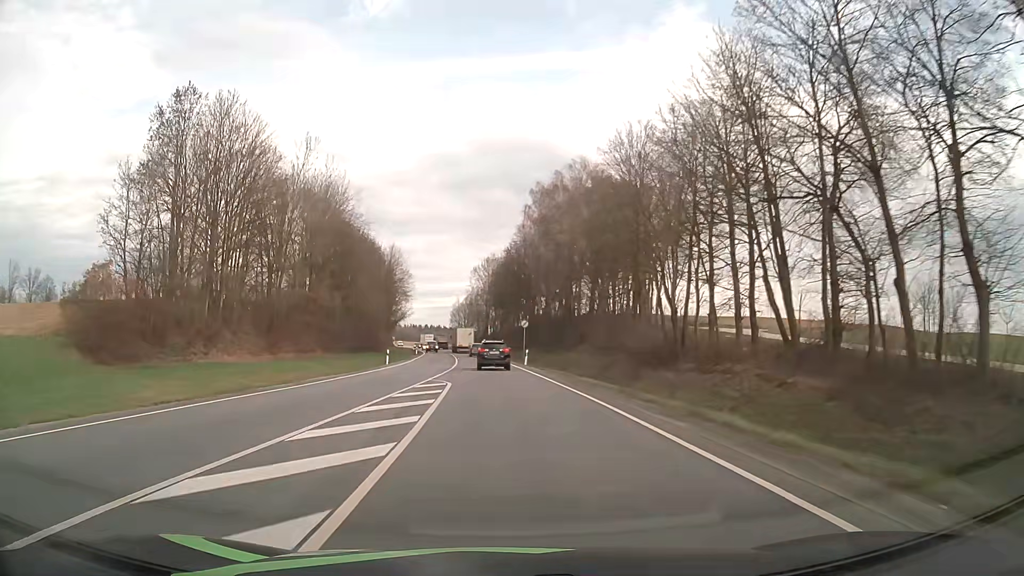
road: primary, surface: asphalt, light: Day
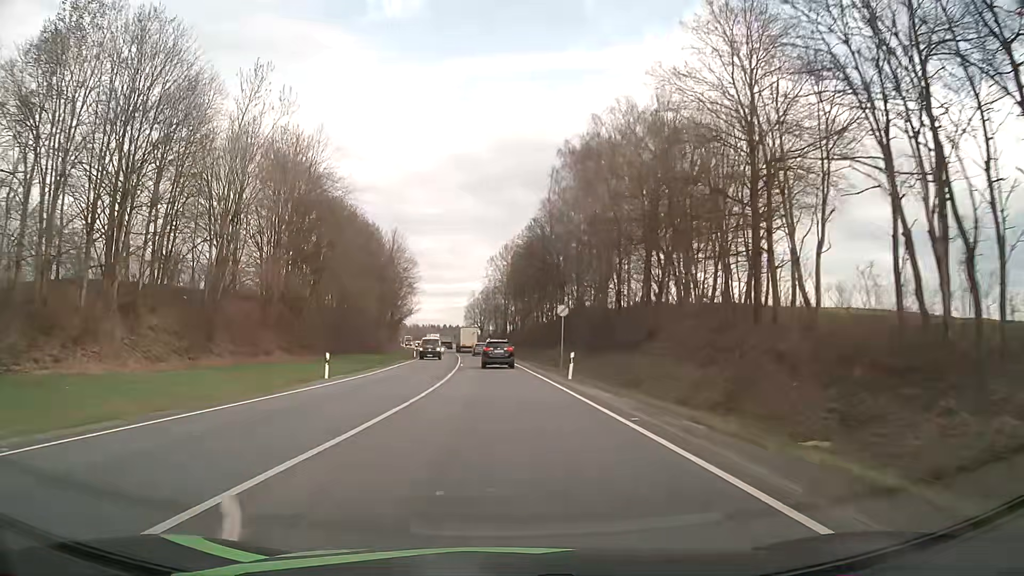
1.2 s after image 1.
(-0.3, +21.2) m; -2°
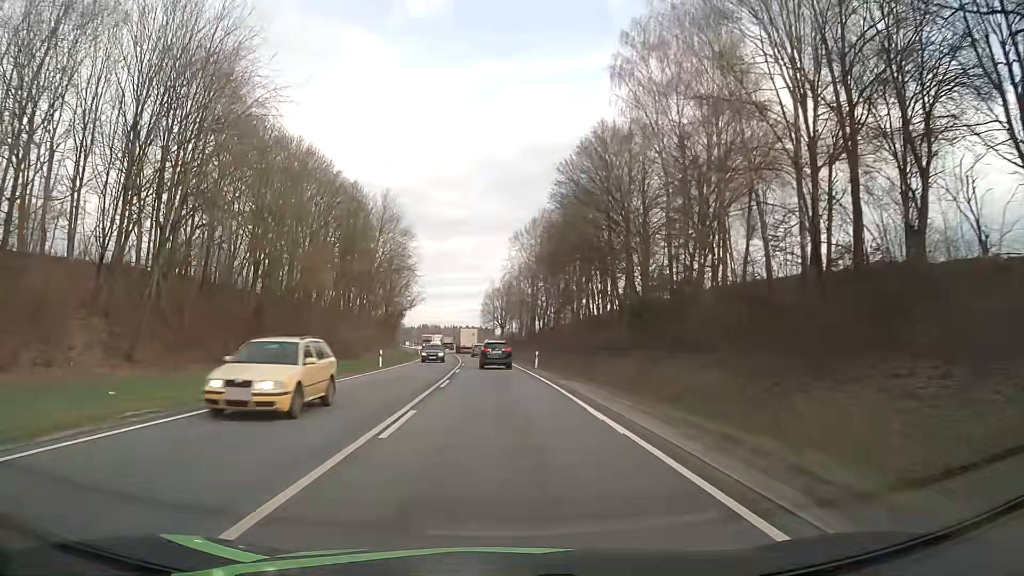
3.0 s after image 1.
(-0.6, +32.8) m; -2°
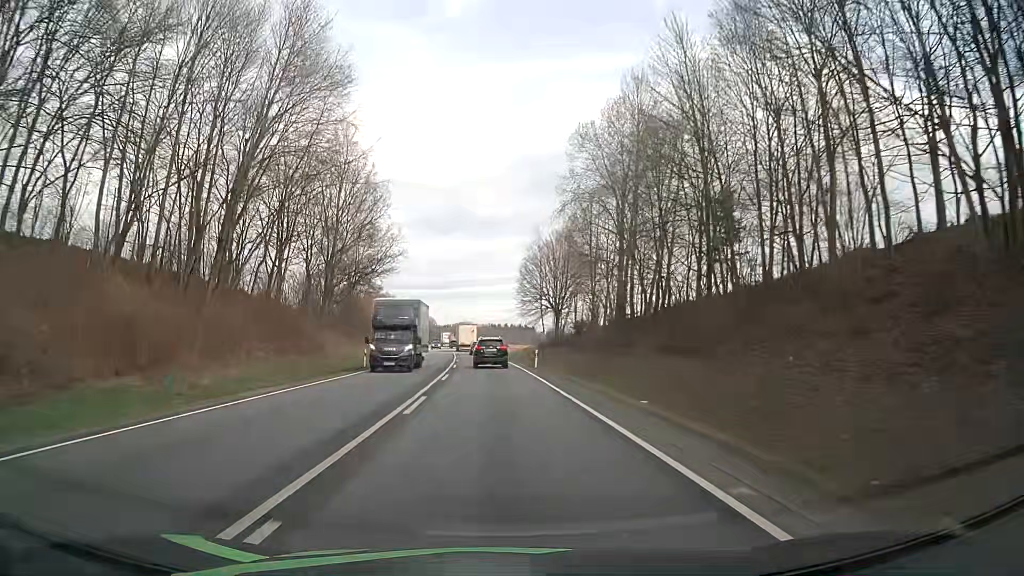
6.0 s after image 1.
(-1.8, +57.1) m; -3°
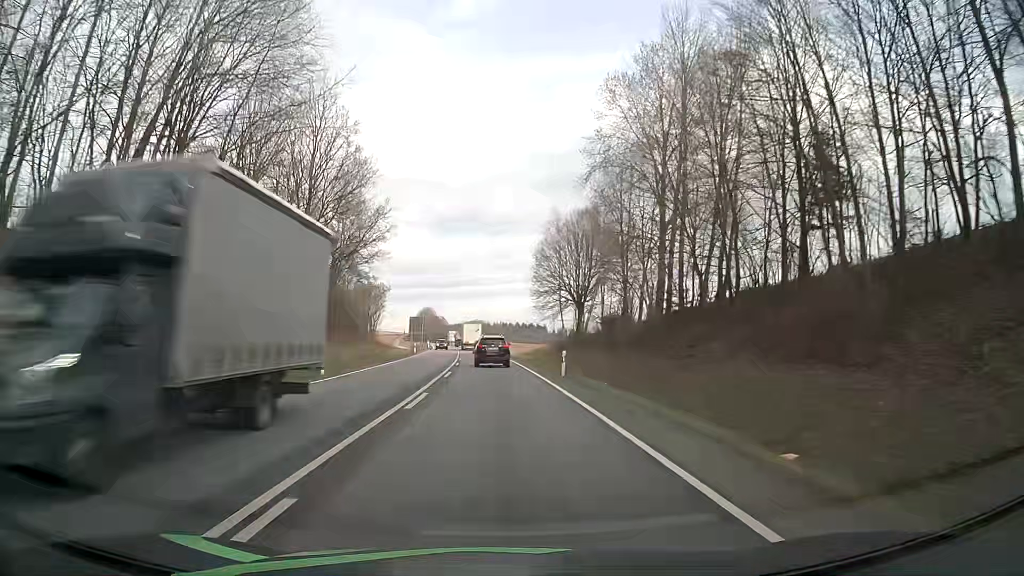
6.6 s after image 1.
(-0.1, +11.3) m; -1°
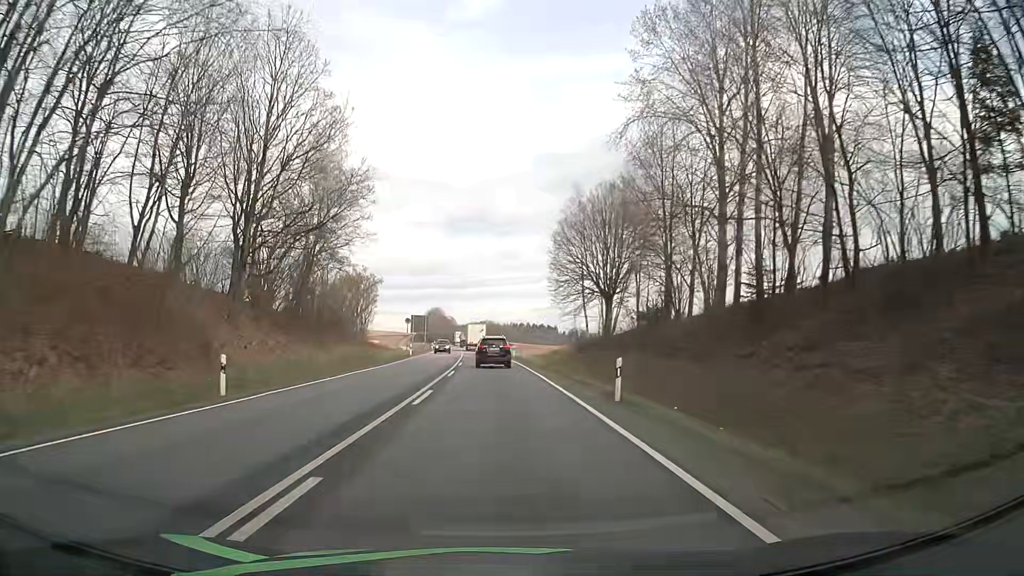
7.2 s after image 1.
(-0.1, +11.1) m; -1°
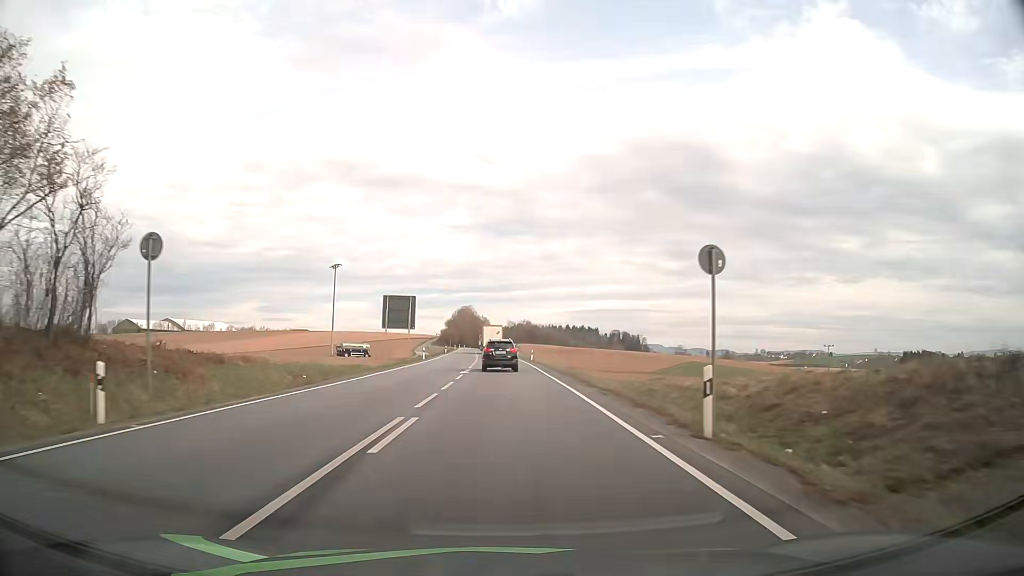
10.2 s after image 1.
(-1.7, +54.5) m; -3°
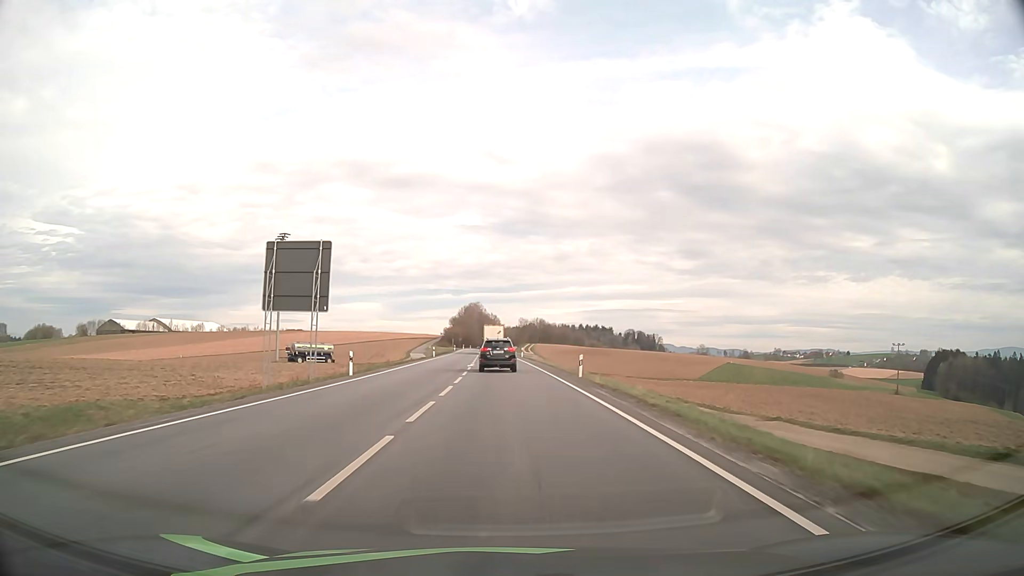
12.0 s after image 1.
(-0.3, +33.0) m; -1°
(0, +10) (0, +20) (0, +30) (0, +40) (-1, +50) (-1, +60) (-1, +70) (-1, +80) (-2, +90) (-2, +100) m
